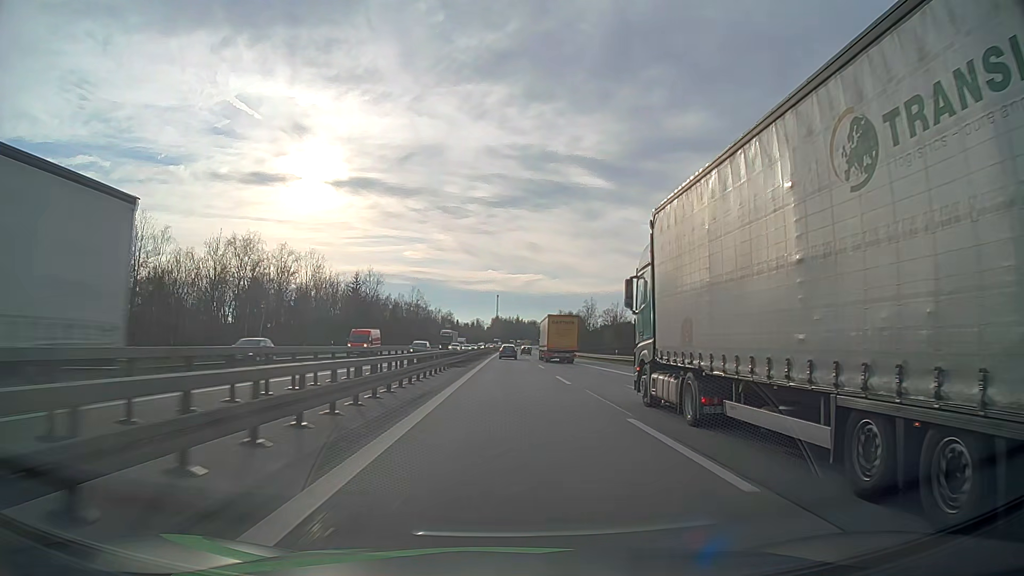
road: motorway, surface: asphalt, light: Day
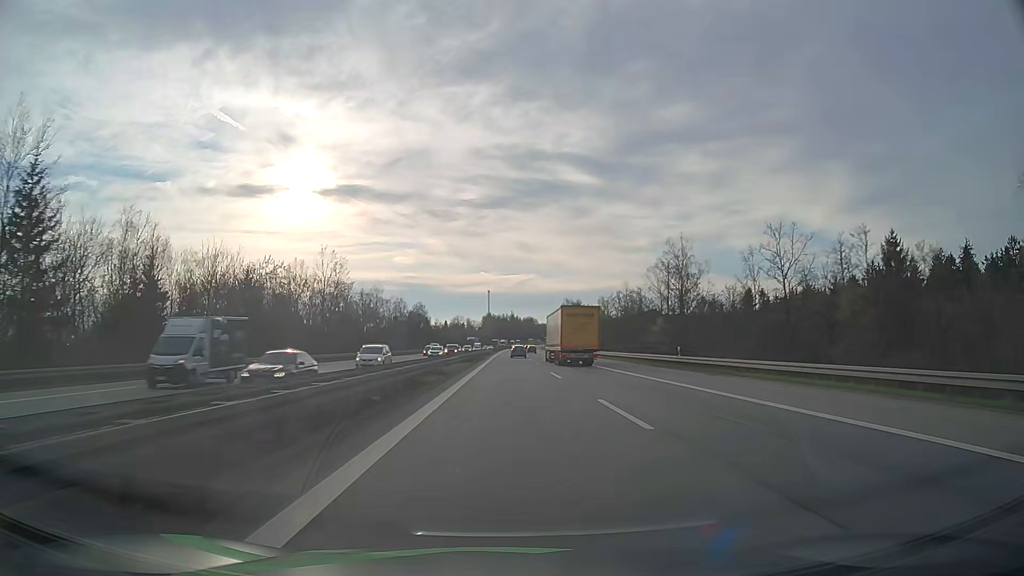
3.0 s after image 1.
(+0.2, +85.5) m; 0°
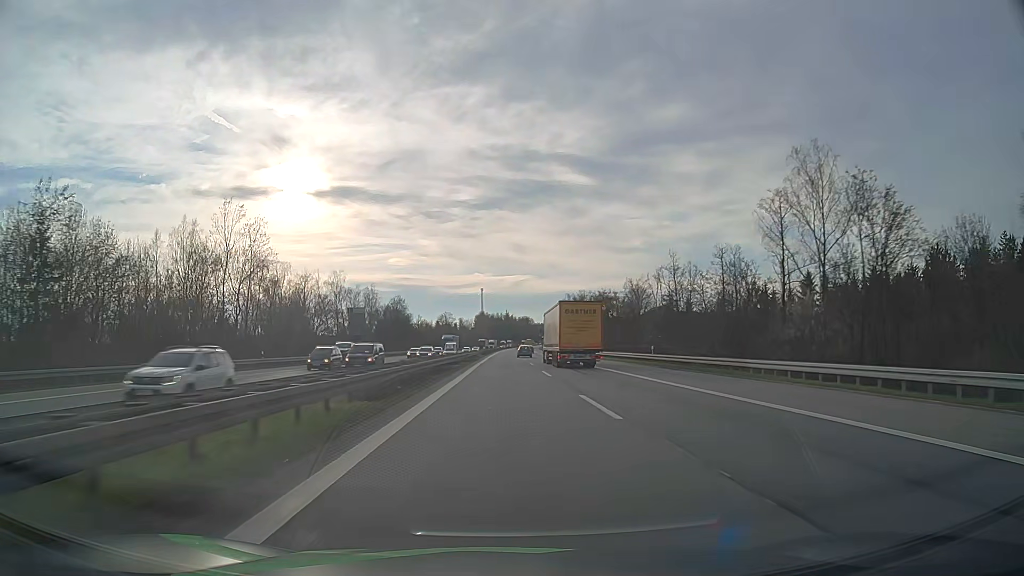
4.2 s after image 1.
(+0.1, +34.4) m; 0°
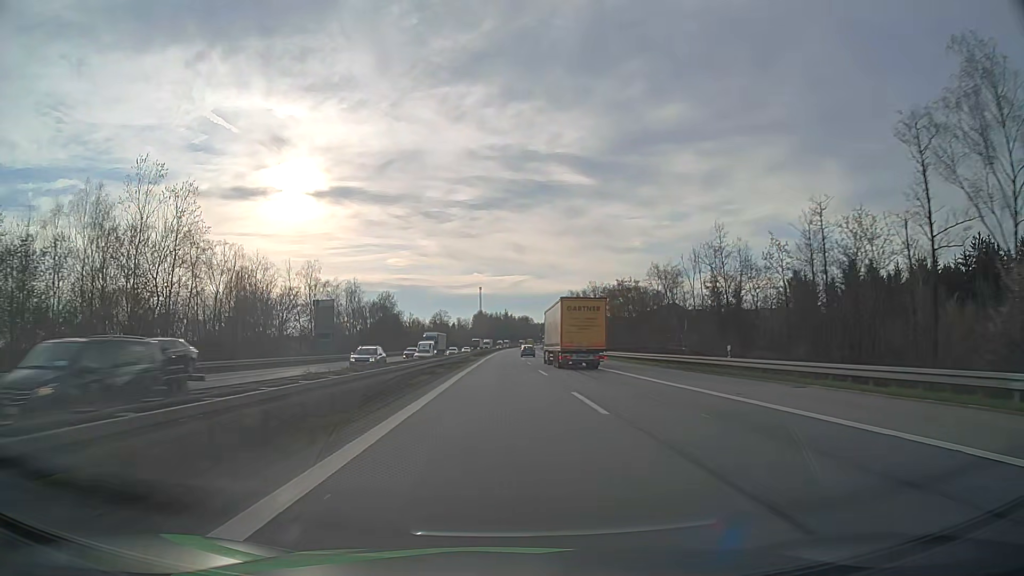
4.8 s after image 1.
(0.0, +17.3) m; 0°
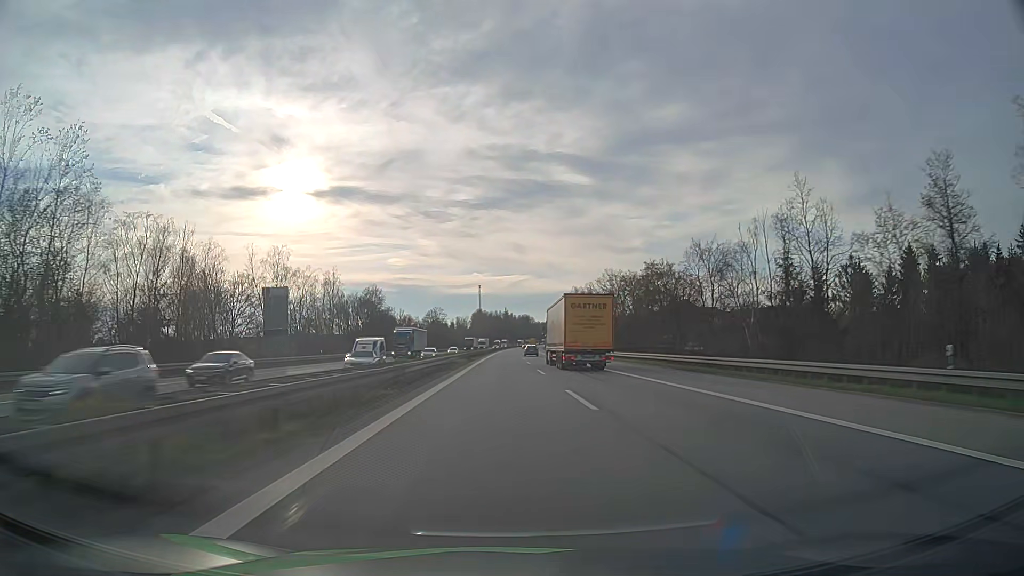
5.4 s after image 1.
(0.0, +17.3) m; 0°
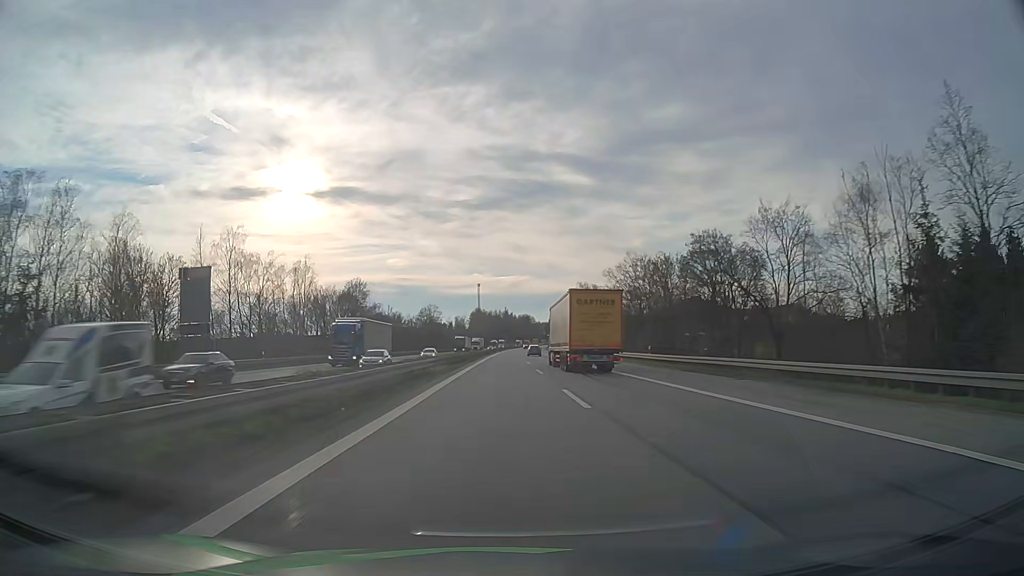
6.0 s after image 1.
(+0.1, +17.4) m; 0°
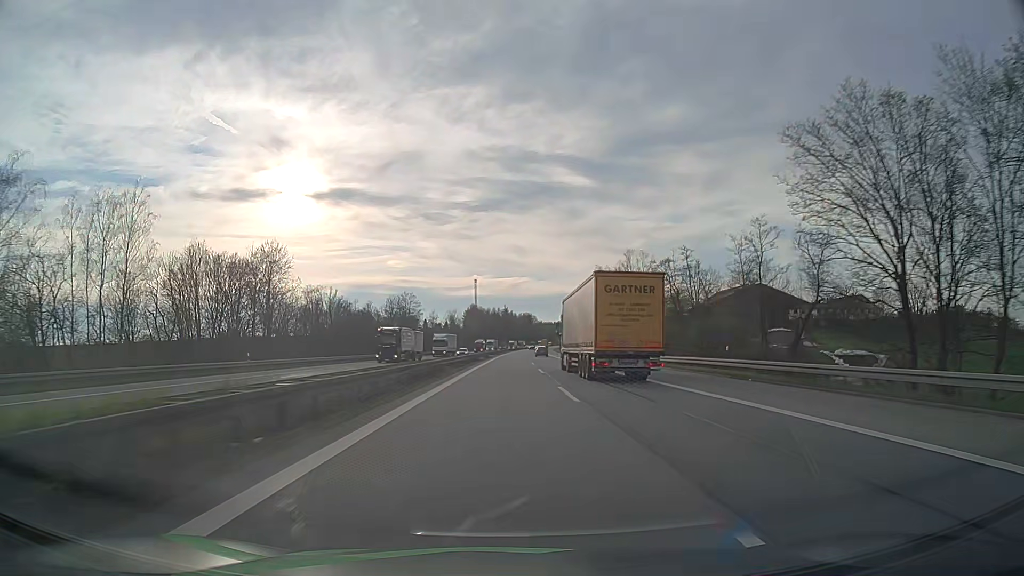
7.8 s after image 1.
(0.0, +52.3) m; 0°
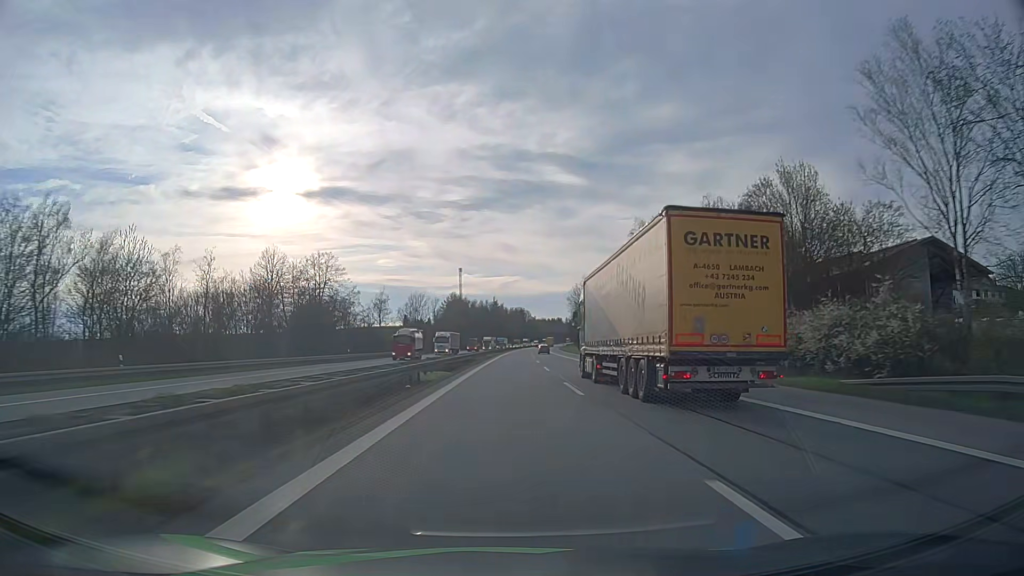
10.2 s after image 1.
(+0.2, +70.2) m; +1°
(0, +10) (0, +20) (0, +30) (0, +40) (0, +50) (+1, +60) (+1, +70) (+1, +80) (+1, +90) (+2, +100) m
